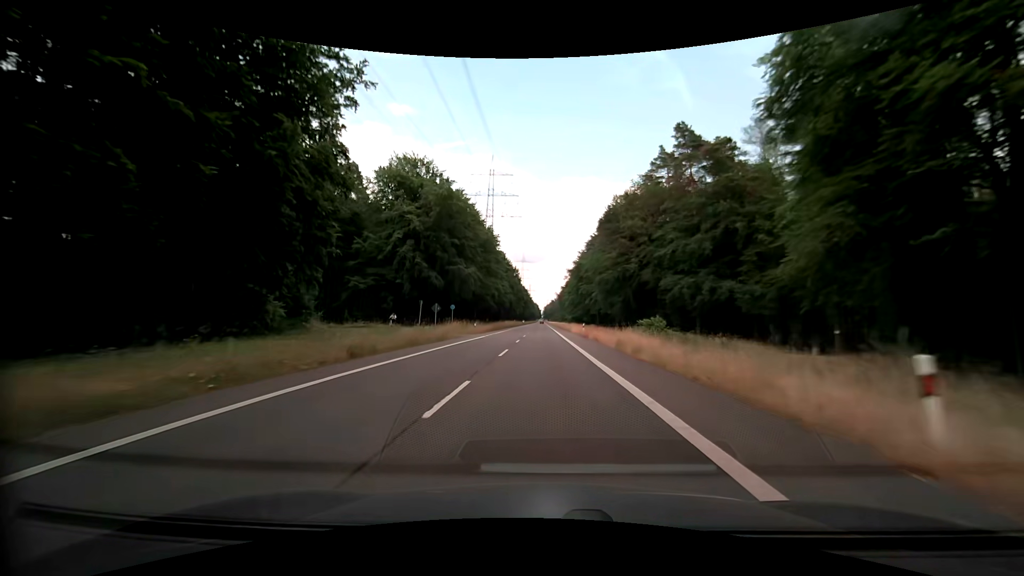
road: secondary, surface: asphalt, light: Day
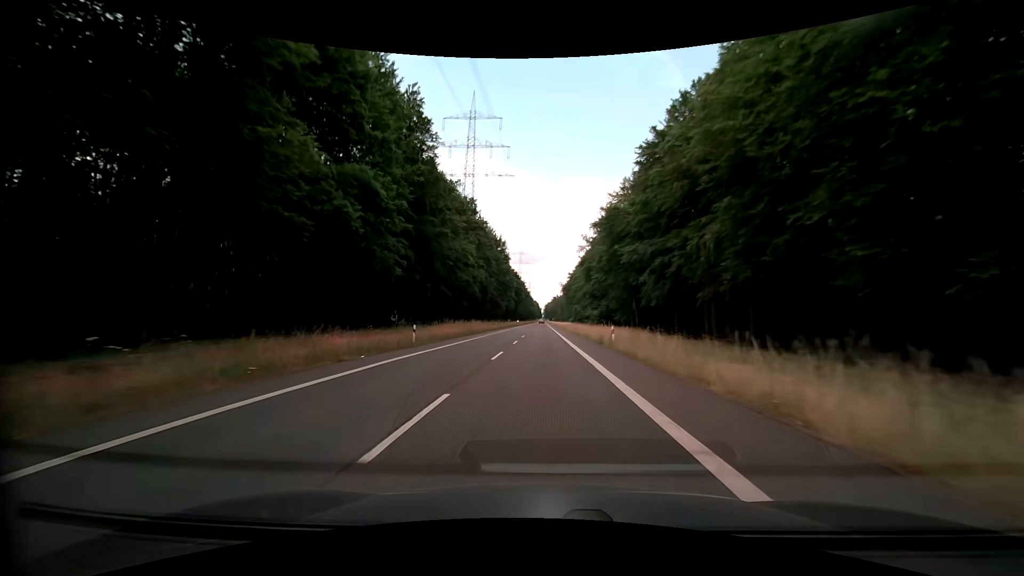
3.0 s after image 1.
(+0.3, +73.7) m; 0°
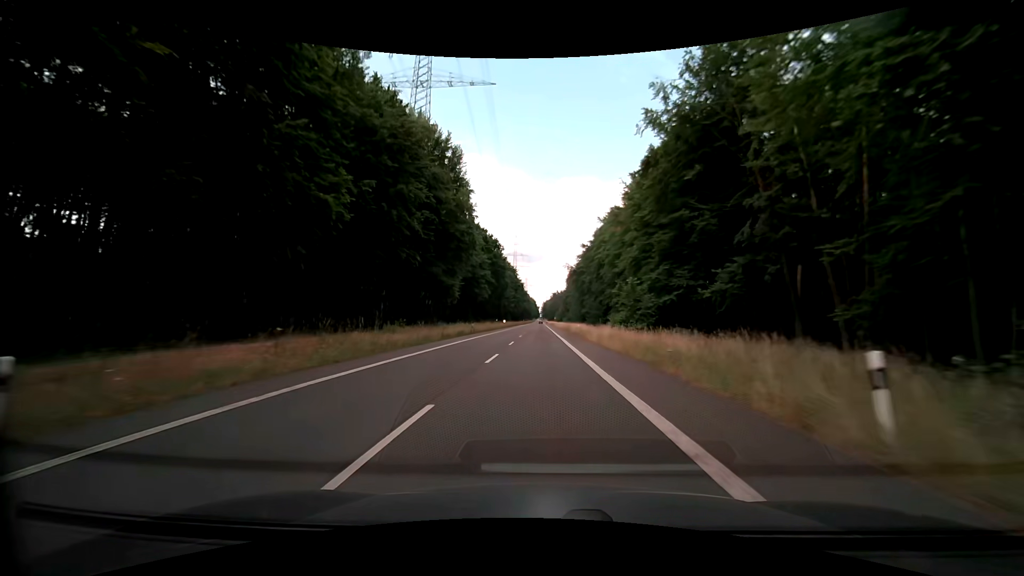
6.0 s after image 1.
(+0.2, +72.9) m; 0°
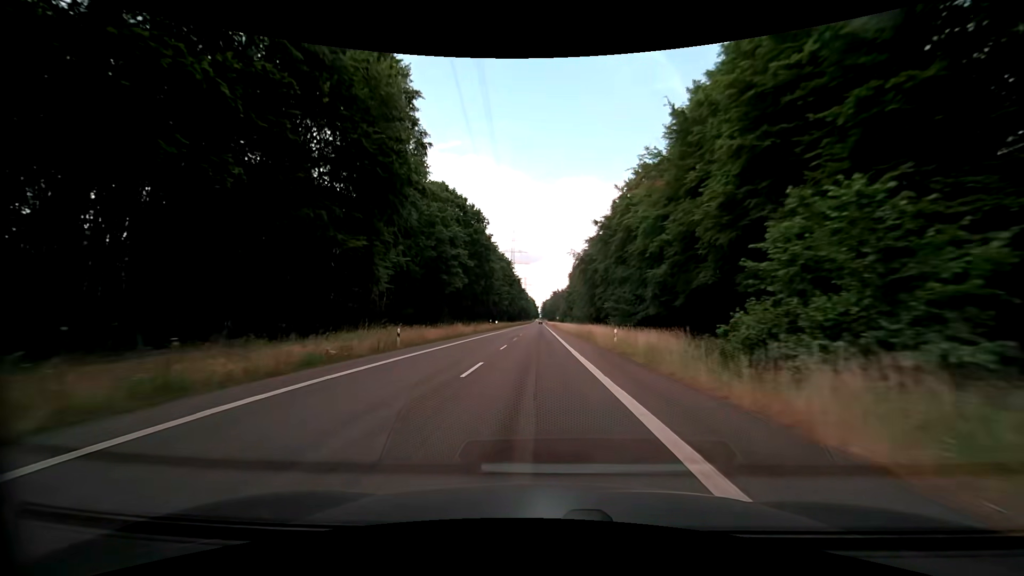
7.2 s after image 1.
(0.0, +29.0) m; 0°
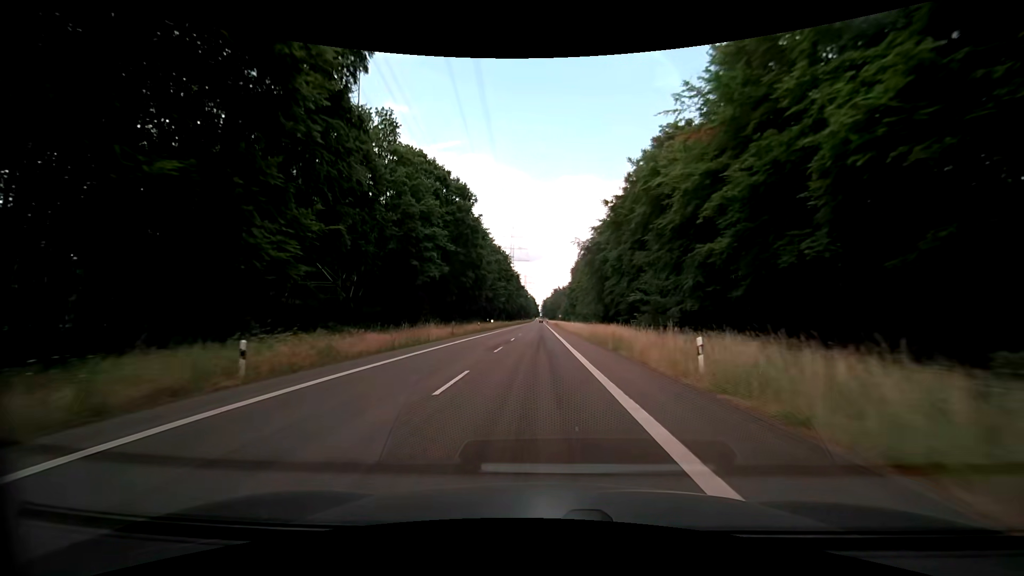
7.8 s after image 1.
(0.0, +14.4) m; 0°
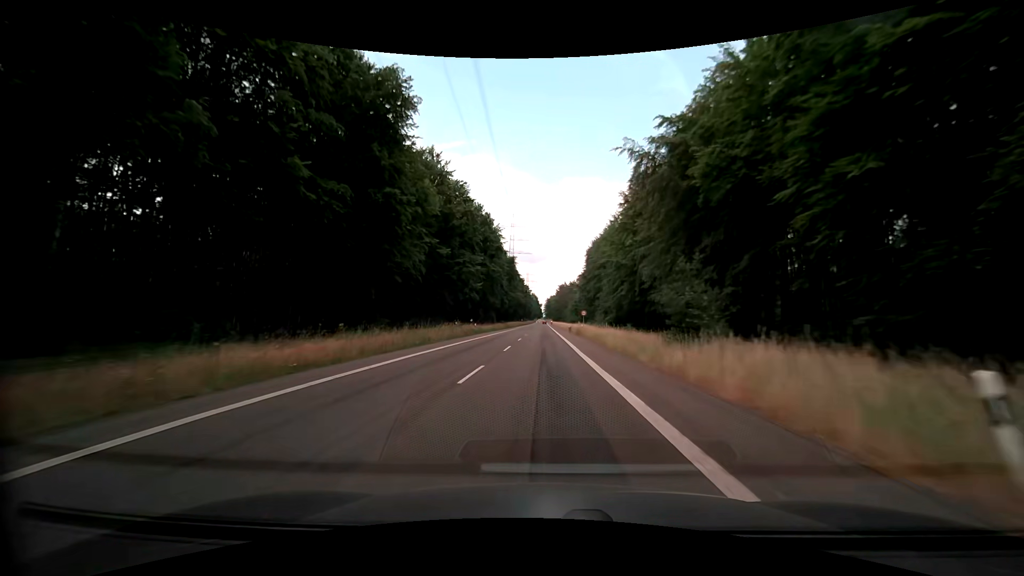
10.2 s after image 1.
(-0.2, +57.3) m; 0°
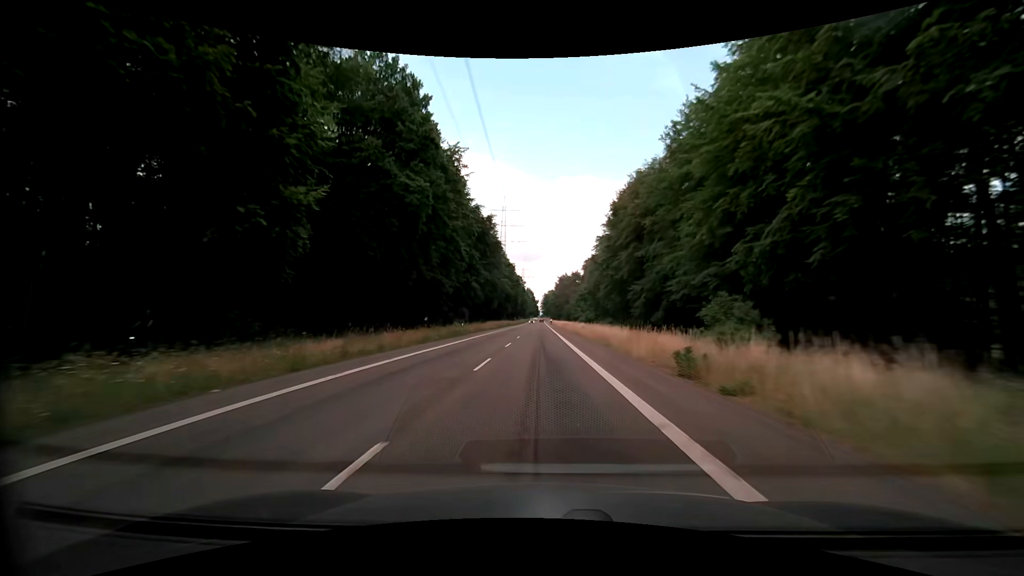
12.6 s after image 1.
(+0.3, +56.2) m; +1°
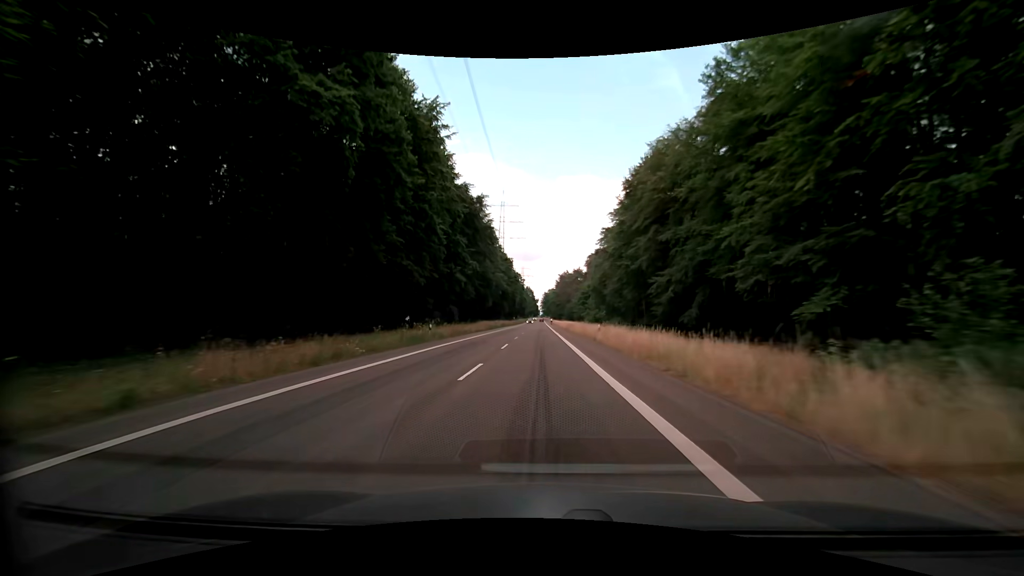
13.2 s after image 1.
(-0.1, +13.9) m; 0°
(0, +10) (0, +20) (0, +30) (0, +40) (0, +50) (0, +60) (0, +70) (0, +80) (0, +90) (0, +100) m
